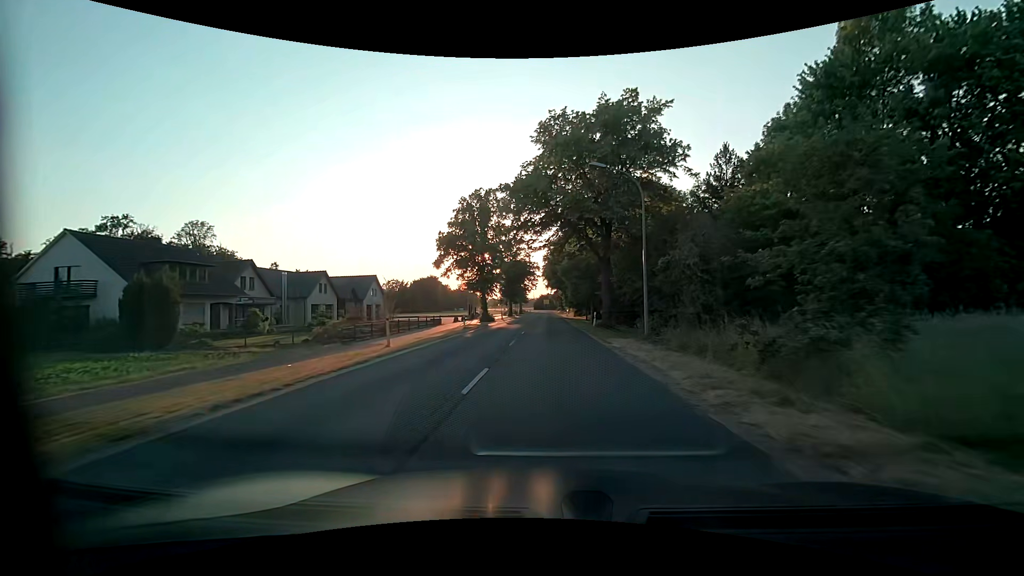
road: secondary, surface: asphalt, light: Day
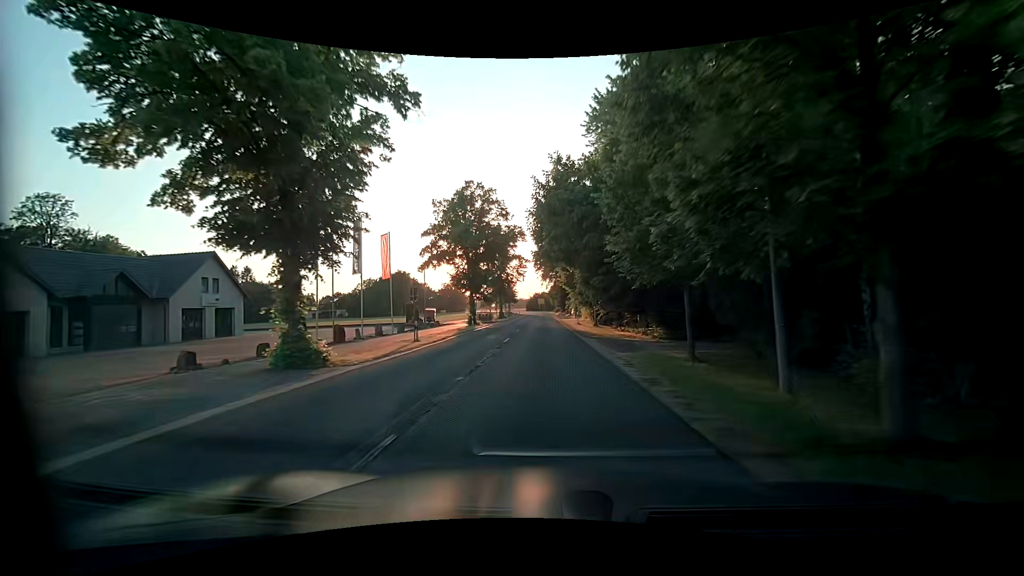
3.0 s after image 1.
(+0.5, +41.3) m; +1°
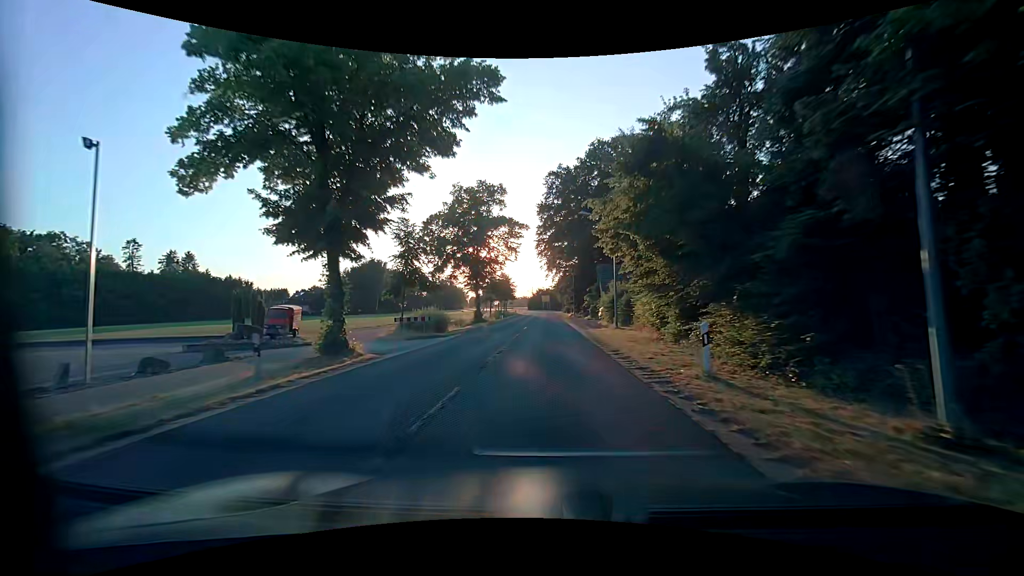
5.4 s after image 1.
(-0.4, +33.1) m; -1°
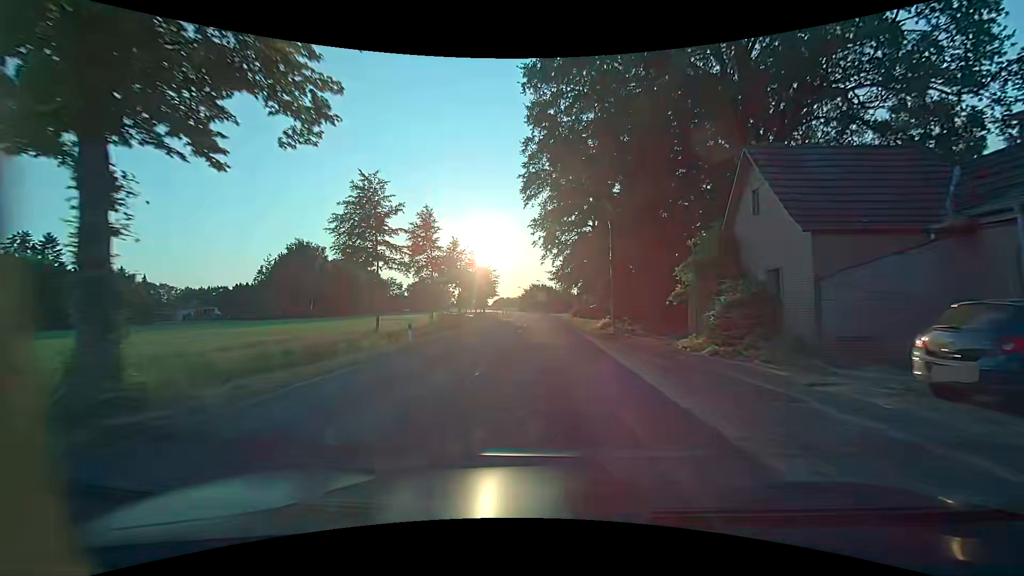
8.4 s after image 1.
(+0.4, +41.3) m; +1°
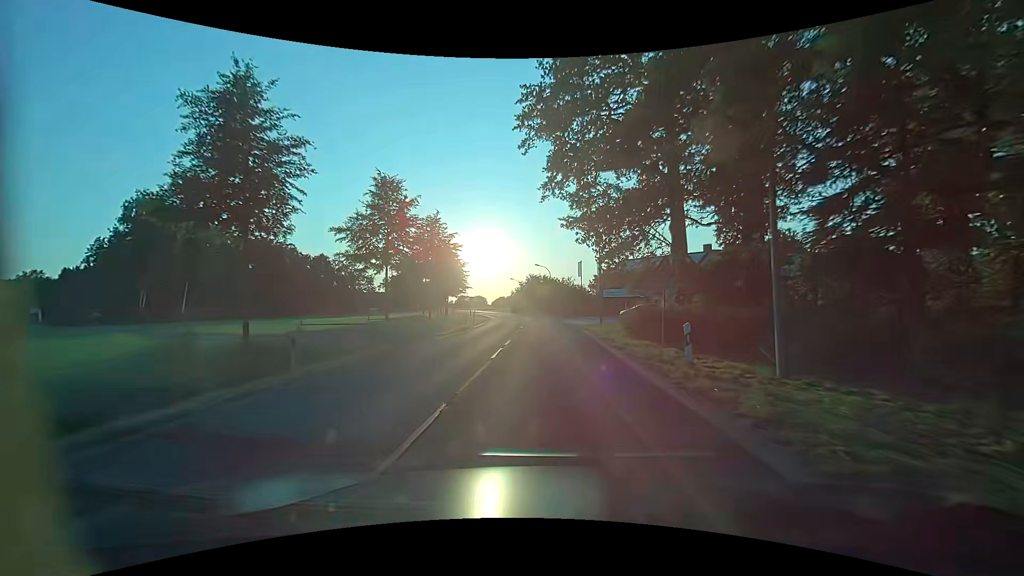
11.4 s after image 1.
(-0.3, +41.3) m; -2°
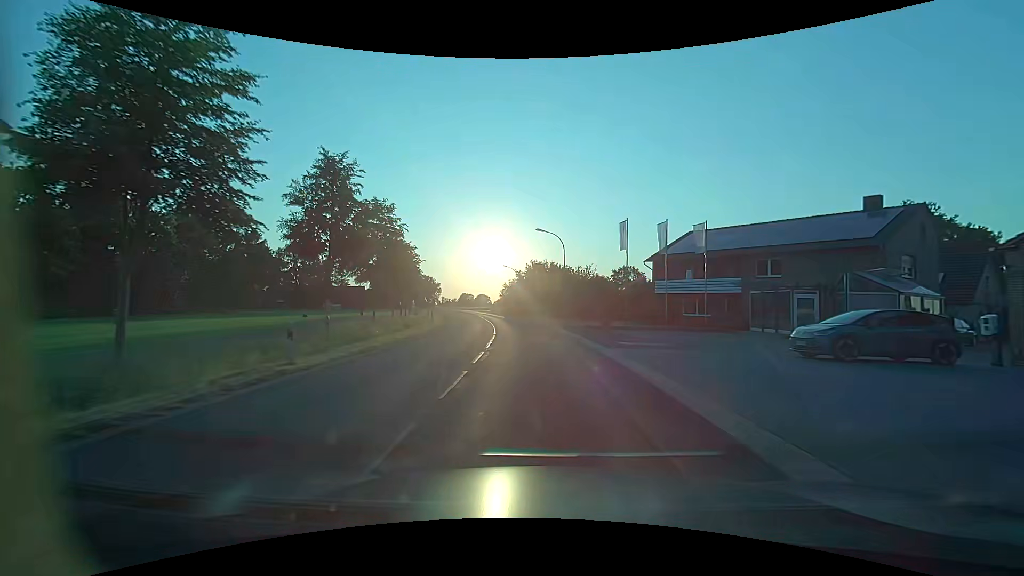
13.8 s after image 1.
(+0.6, +32.9) m; +1°
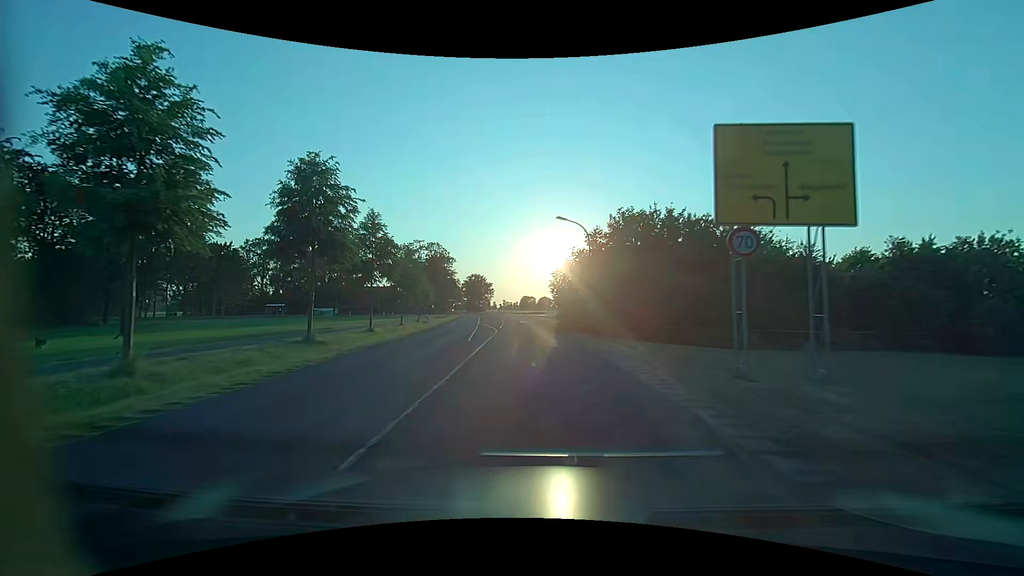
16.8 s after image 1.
(-2.9, +41.0) m; -8°
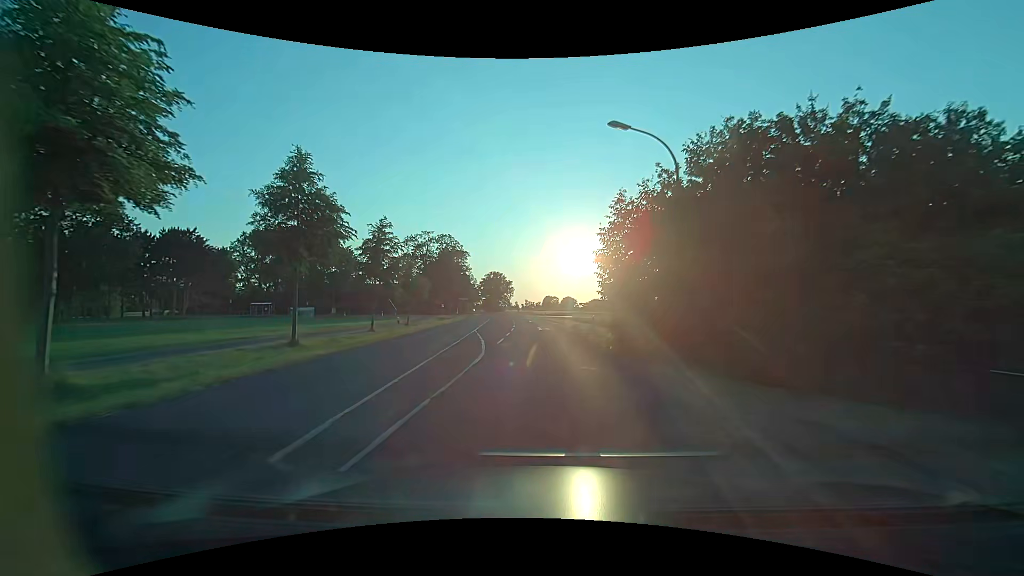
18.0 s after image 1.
(-0.5, +16.6) m; -3°
(0, +10) (0, +20) (-1, +30) (-1, +40) (-1, +50) (-2, +60) (-3, +70) (-4, +80) (-4, +90) (-5, +100) m
